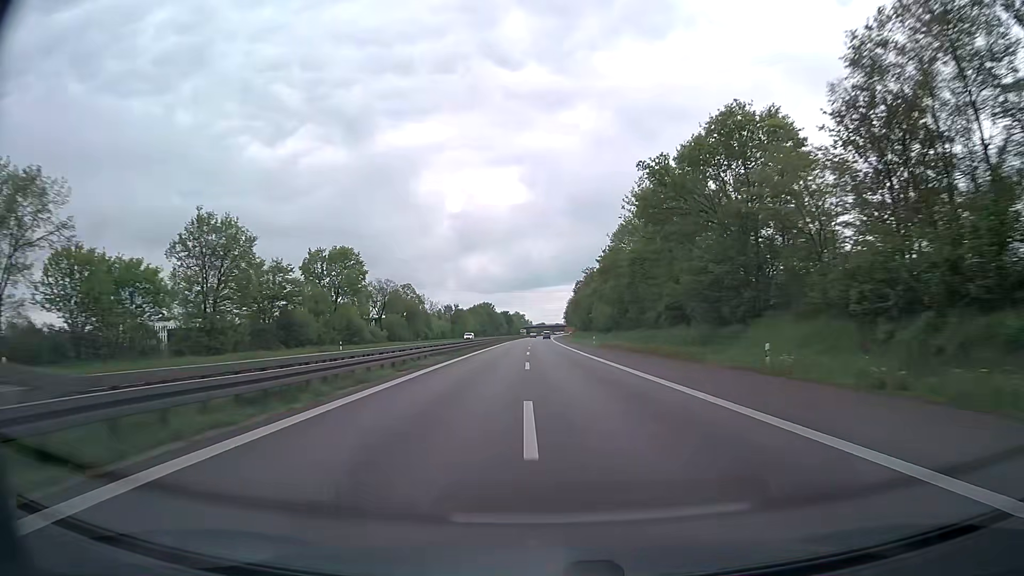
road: trunk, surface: asphalt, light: Day
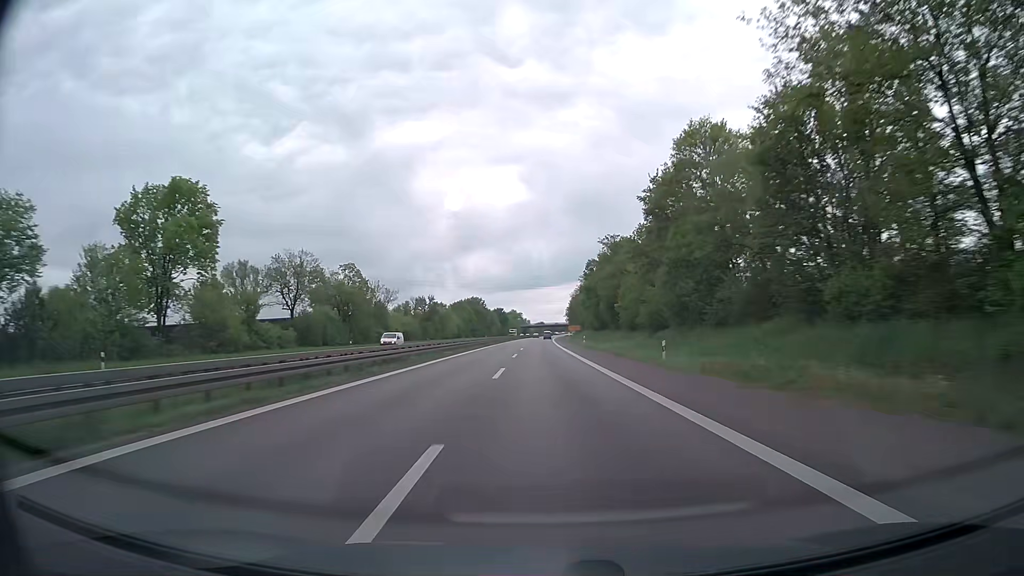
(+0.2, +41.4) m; 0°
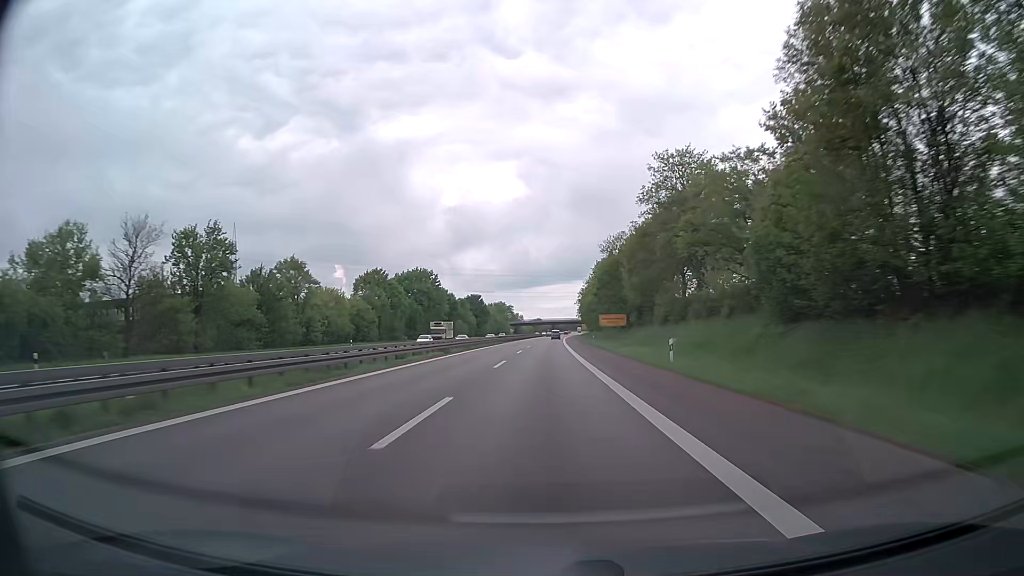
(-0.1, +102.7) m; 0°
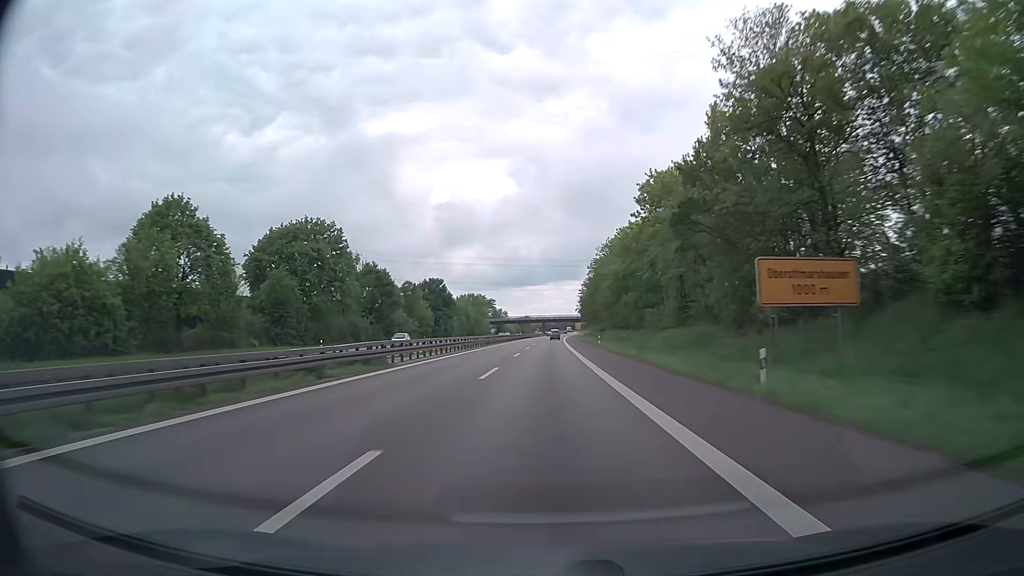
(+0.3, +60.4) m; +1°
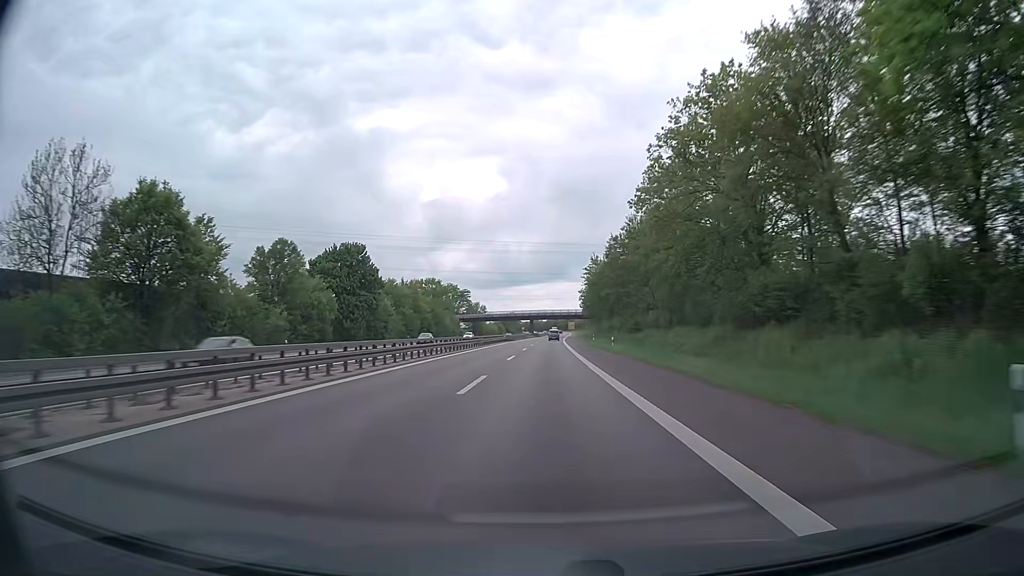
(+0.5, +58.9) m; +1°
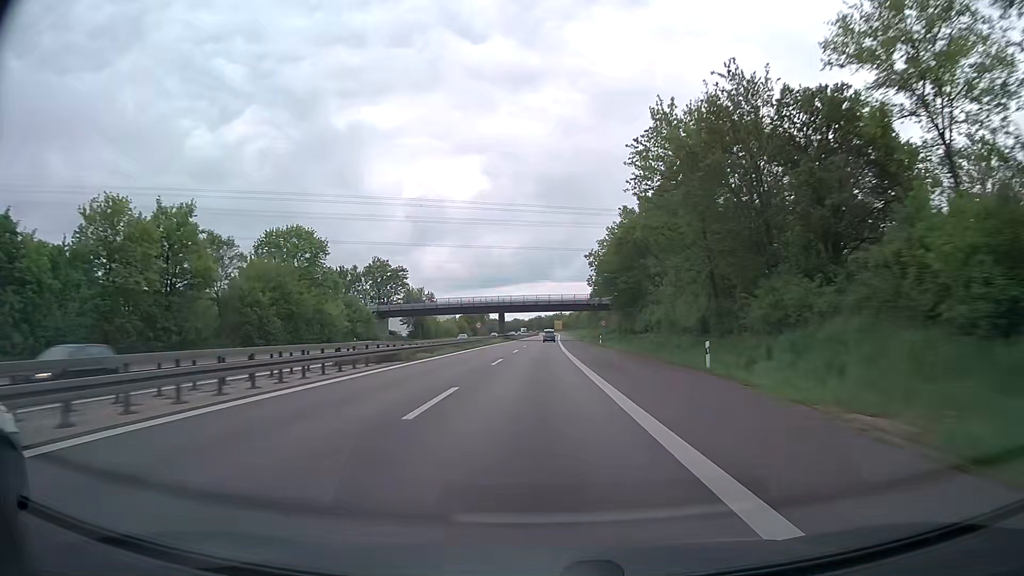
(+0.9, +76.5) m; +1°
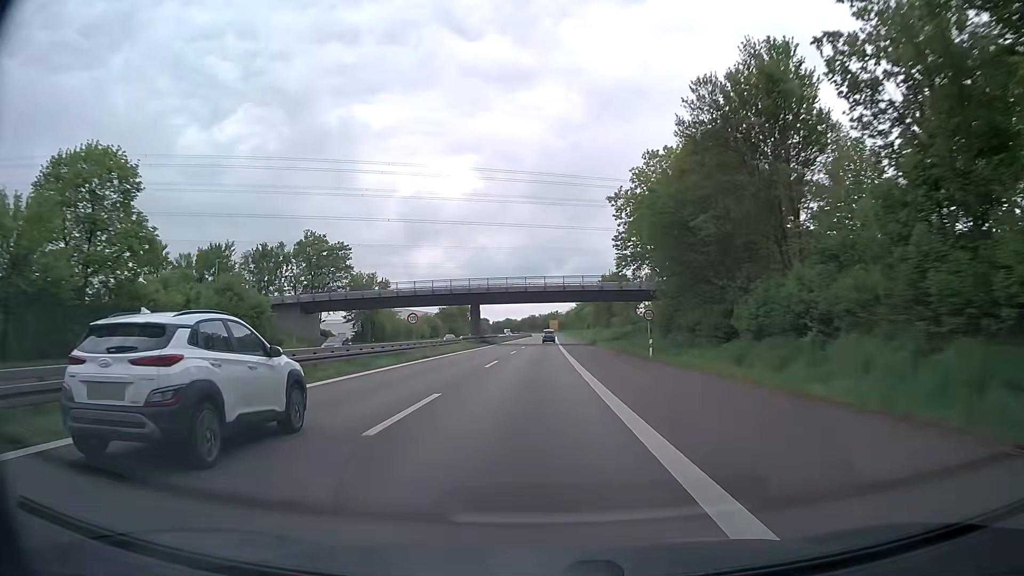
(+0.3, +37.8) m; +1°
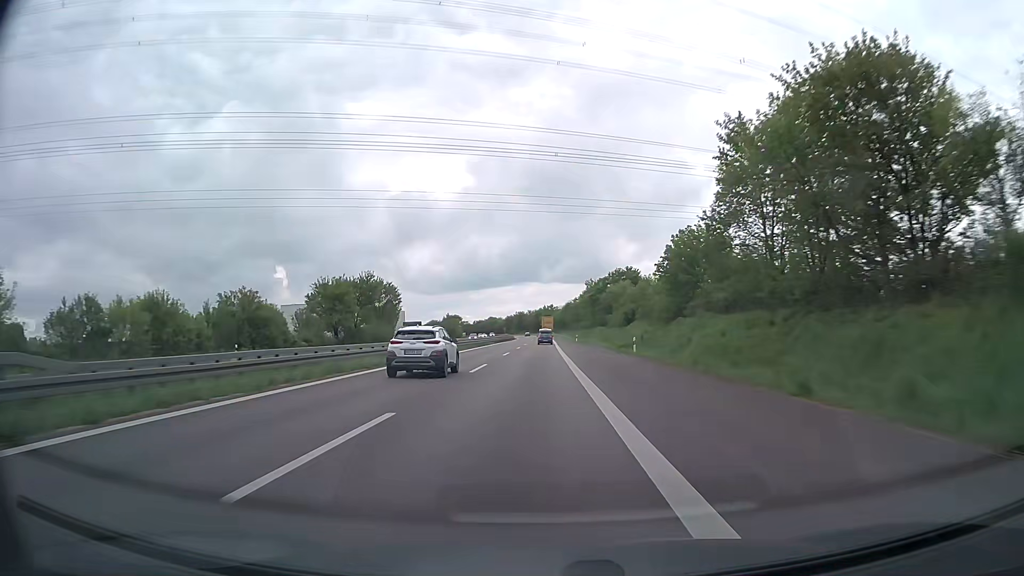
(+1.1, +94.0) m; +1°
(0, +10) (0, +20) (0, +30) (0, +40) (0, +50) (0, +60) (0, +70) (0, +80) (0, +90) (0, +100) m
